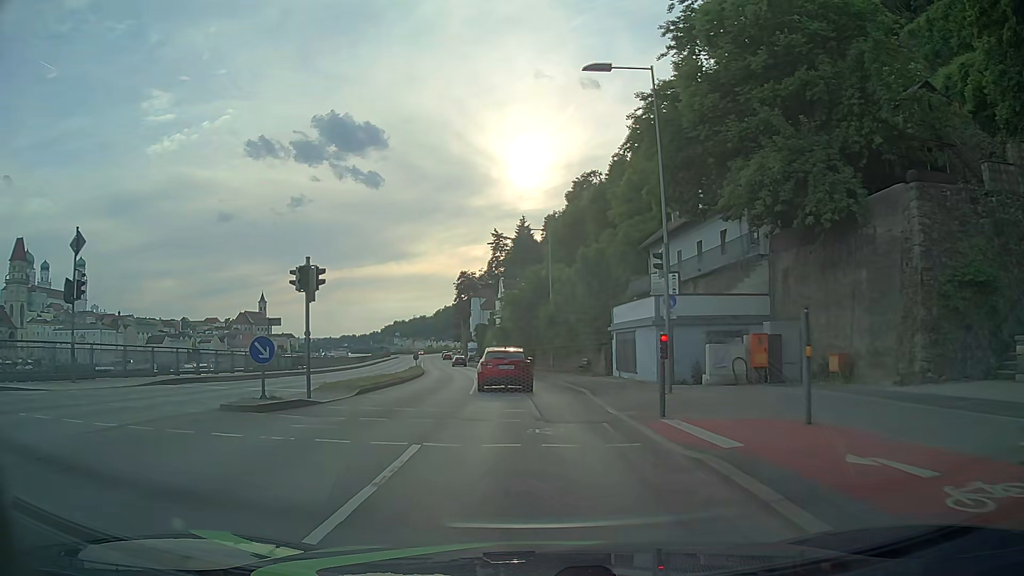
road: primary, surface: asphalt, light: Day
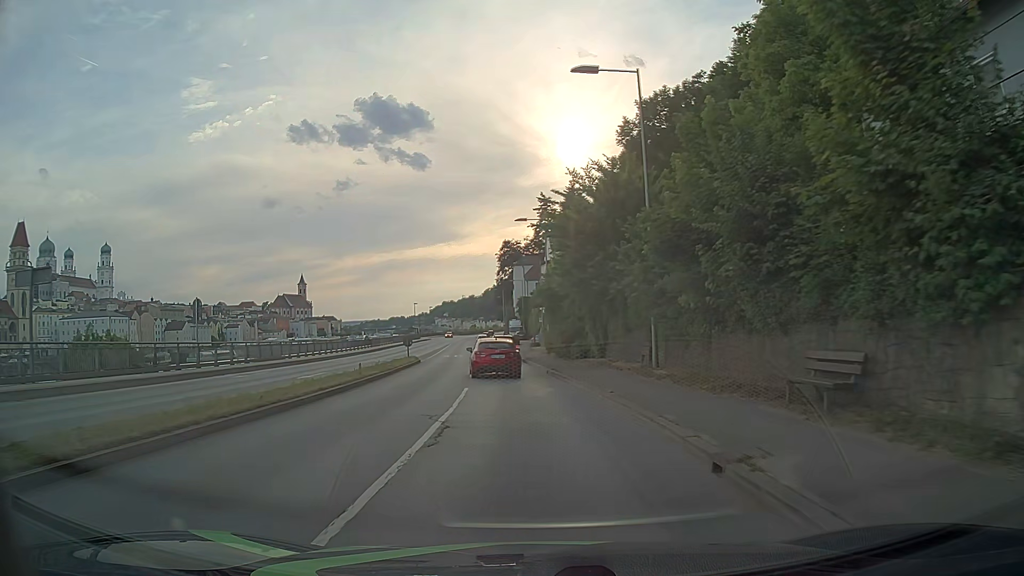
(-0.7, +26.6) m; -4°
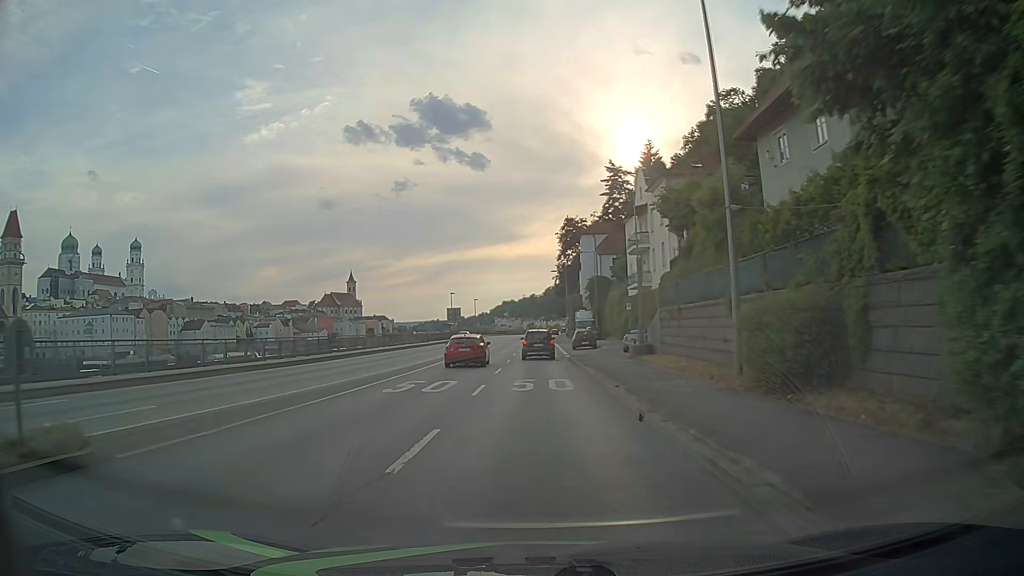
(-1.9, +36.7) m; -5°
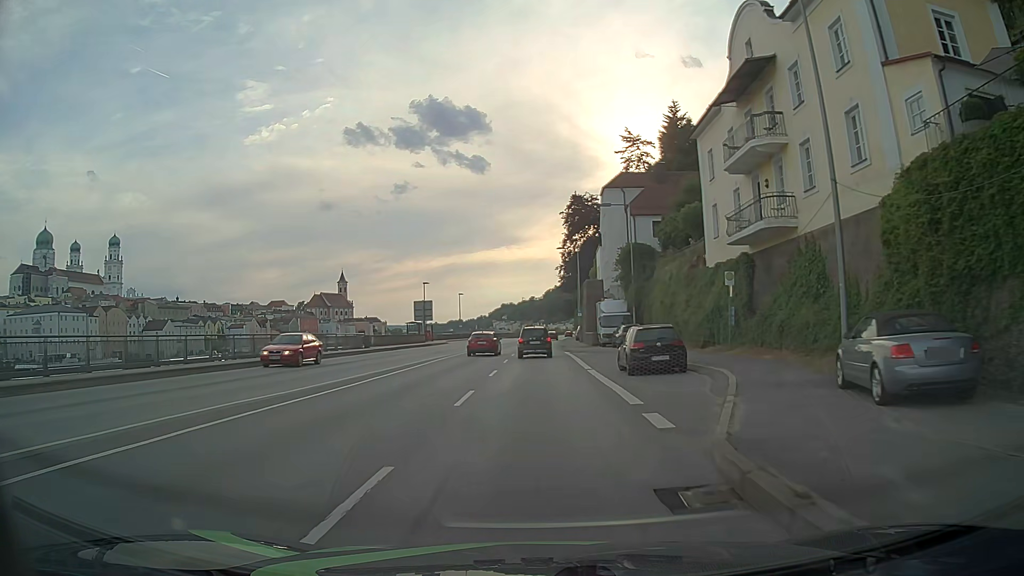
(-0.1, +30.1) m; 0°
(0, +10) (0, +20) (0, +30) (0, +40) (0, +50) (0, +60) (0, +70) (+1, +80) (+1, +90) (+2, +100) m
